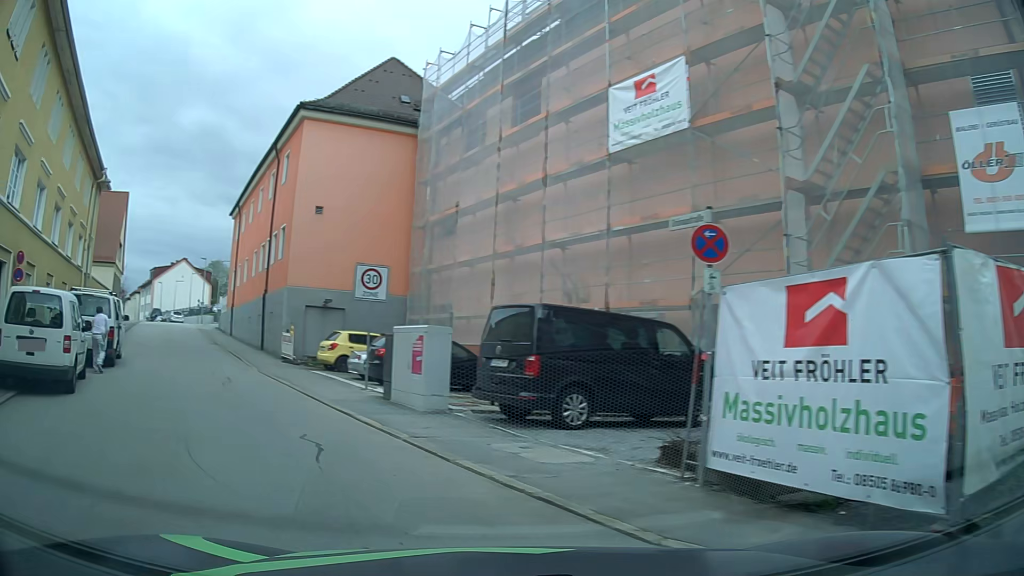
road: residential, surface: asphalt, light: Day
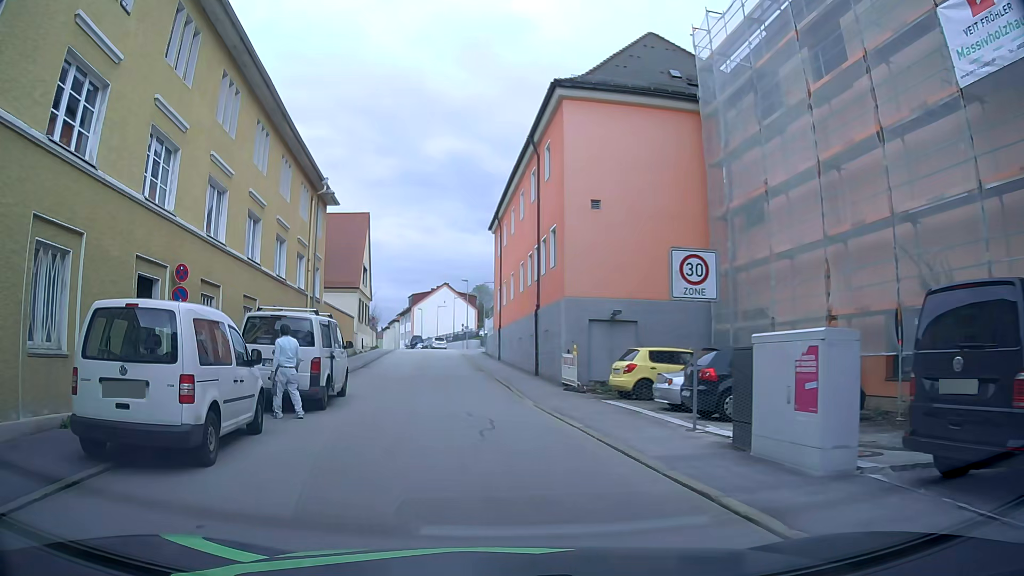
(-1.4, +5.1) m; -25°
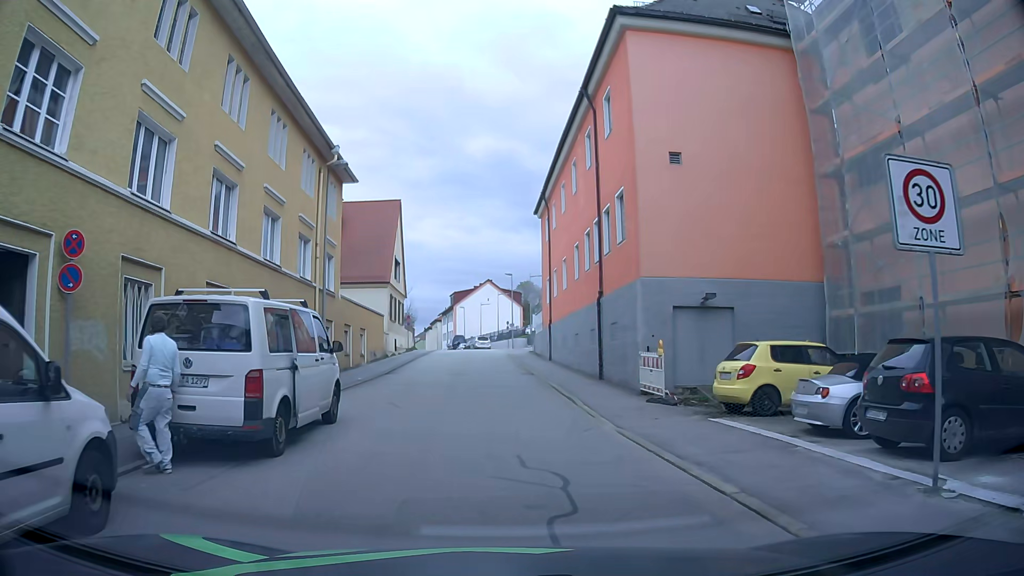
(-0.3, +5.8) m; -5°
(0, +10) (0, +20) (-1, +30) (-2, +40) (-2, +50) (-3, +60) (-5, +70) (-7, +79) (-9, +89) (-11, +99) m
